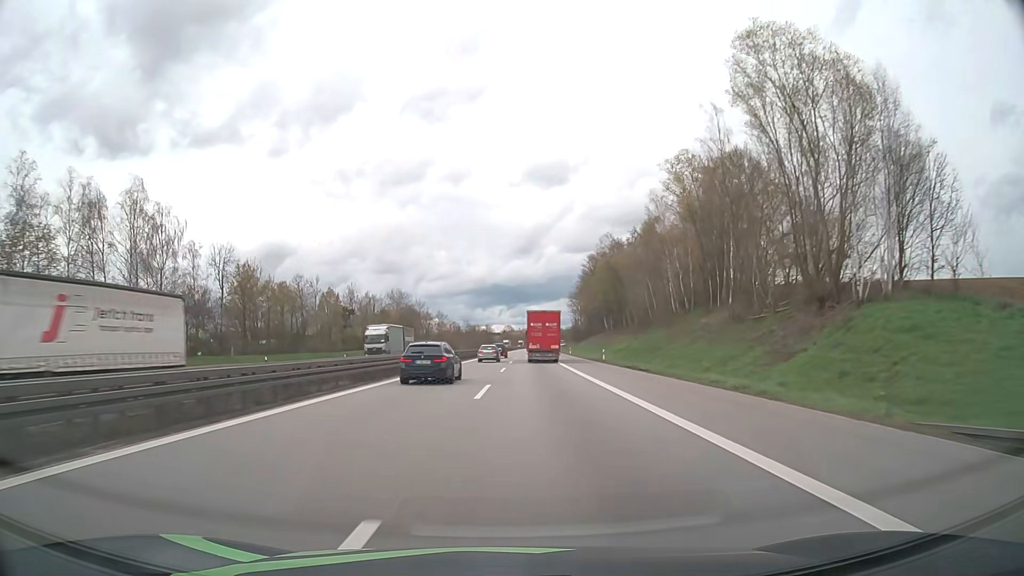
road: motorway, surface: asphalt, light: Day
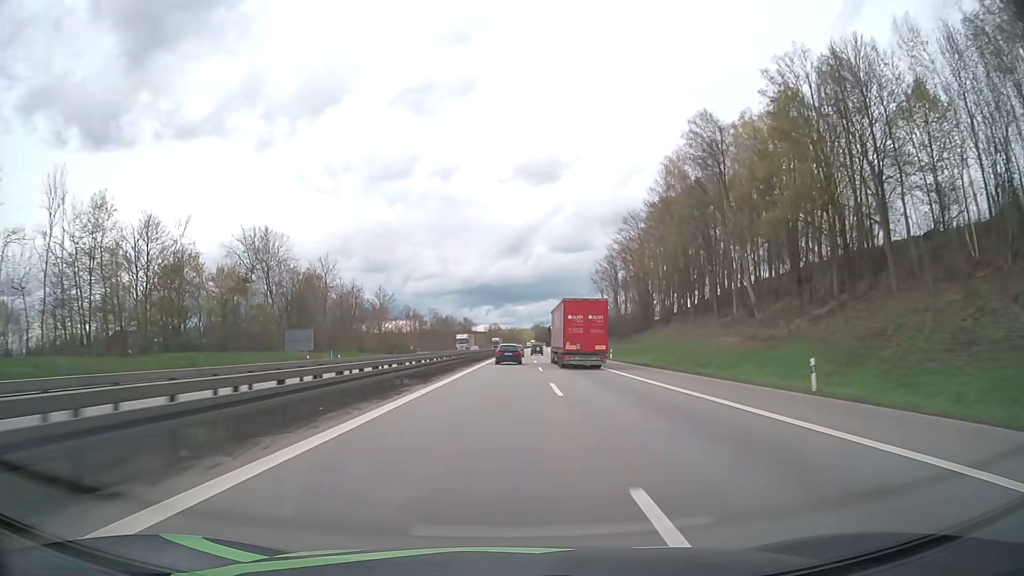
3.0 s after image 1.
(+0.4, +89.8) m; +1°
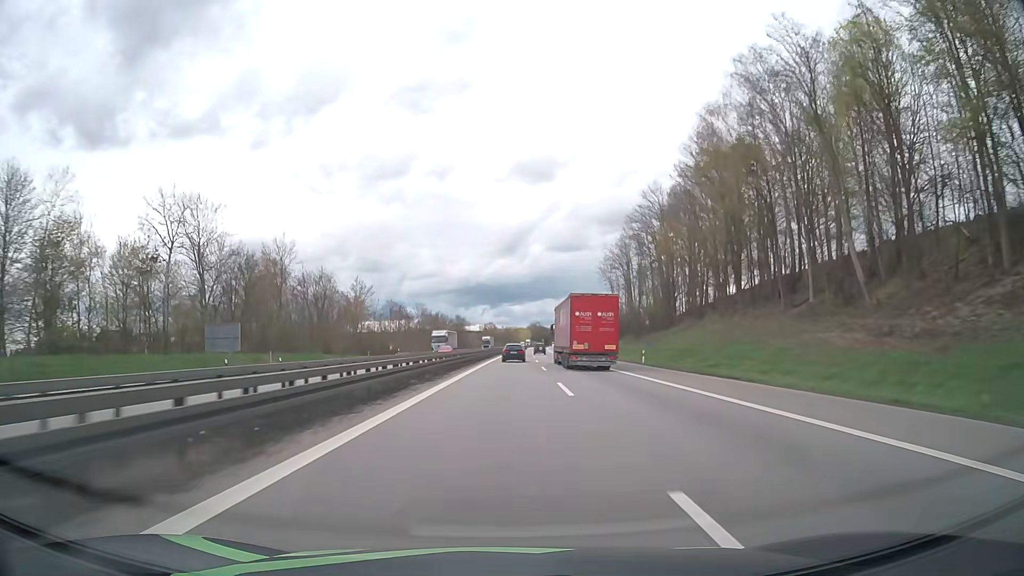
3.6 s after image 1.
(0.0, +18.4) m; 0°
(0, +10) (0, +20) (0, +30) (0, +40) (0, +50) (+1, +60) (+1, +70) (+1, +80) (+1, +90) (+2, +100) m
